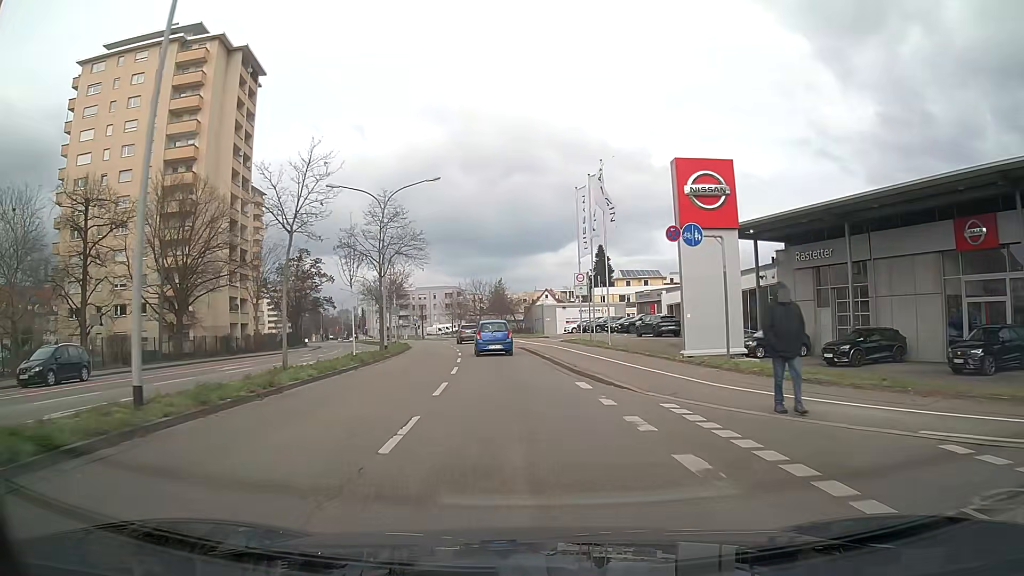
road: secondary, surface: asphalt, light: Day
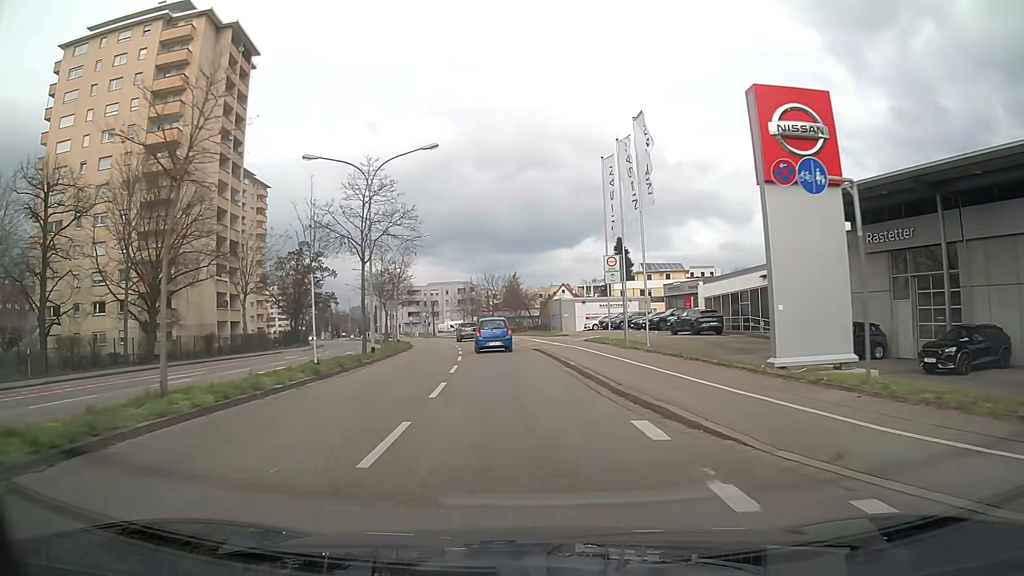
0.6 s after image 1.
(-0.1, +6.8) m; -1°
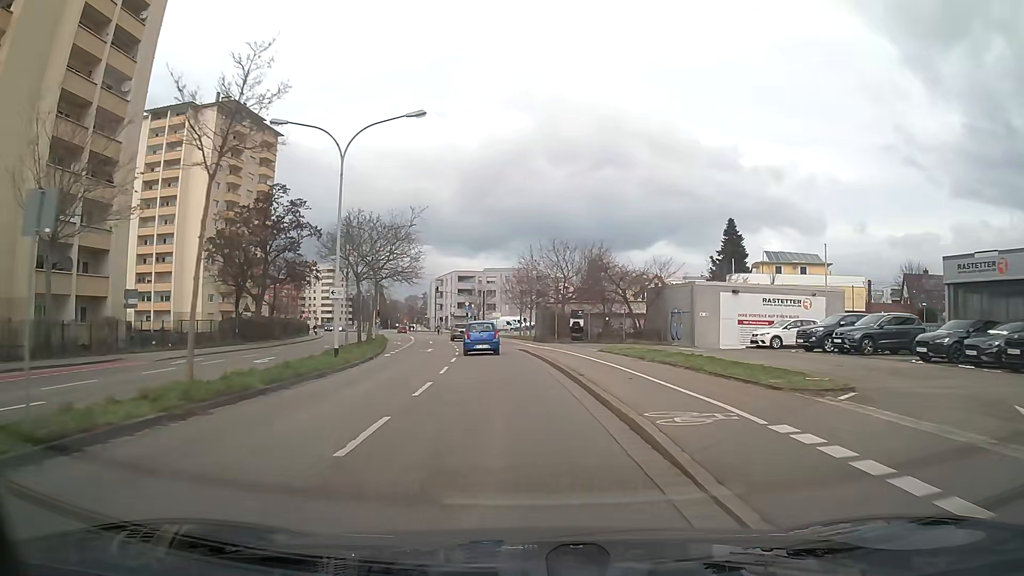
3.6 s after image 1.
(-1.9, +35.9) m; -6°
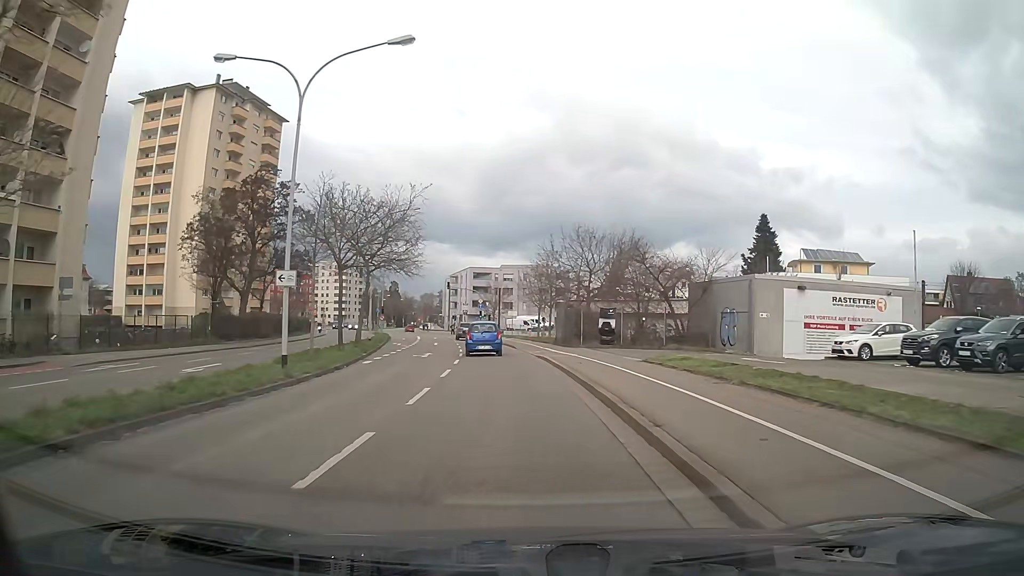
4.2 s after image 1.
(-0.1, +7.5) m; -1°
(0, +10) (-1, +20) (-1, +30) (-2, +40) (-3, +50) (-5, +60) (-6, +70) (-8, +79) (-10, +89) (-13, +99) m
